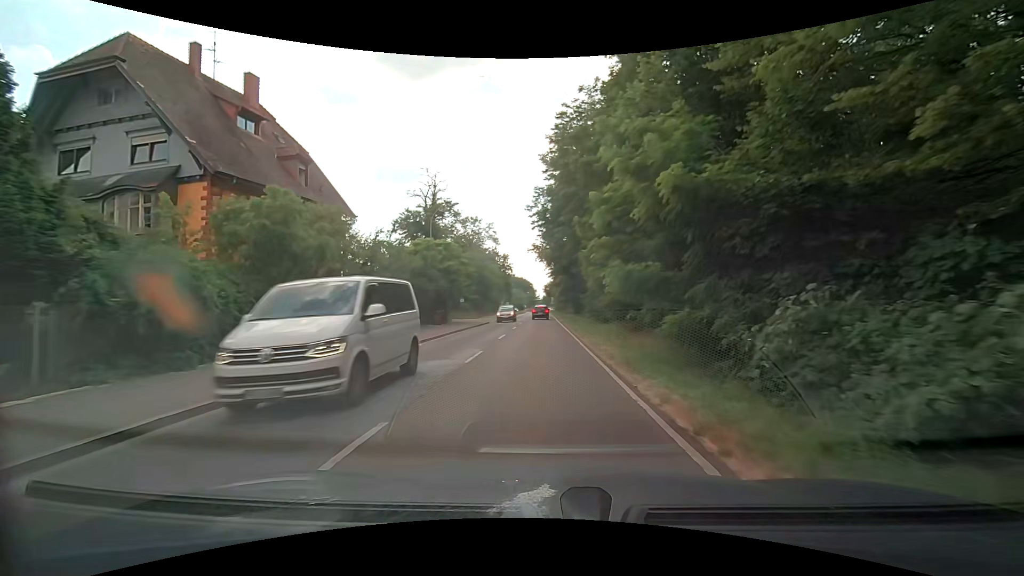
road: secondary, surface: asphalt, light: Day
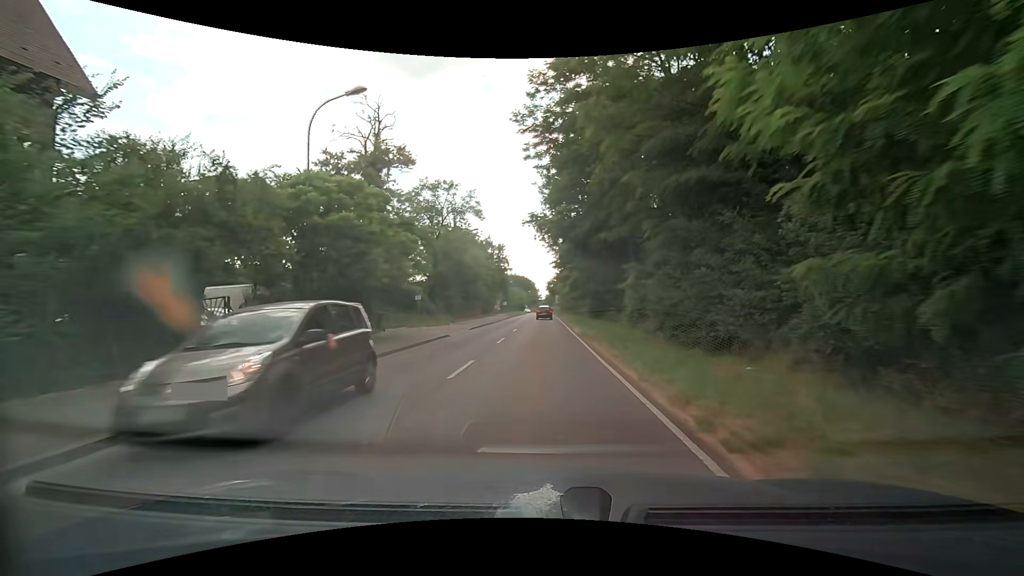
(0.0, +20.7) m; 0°
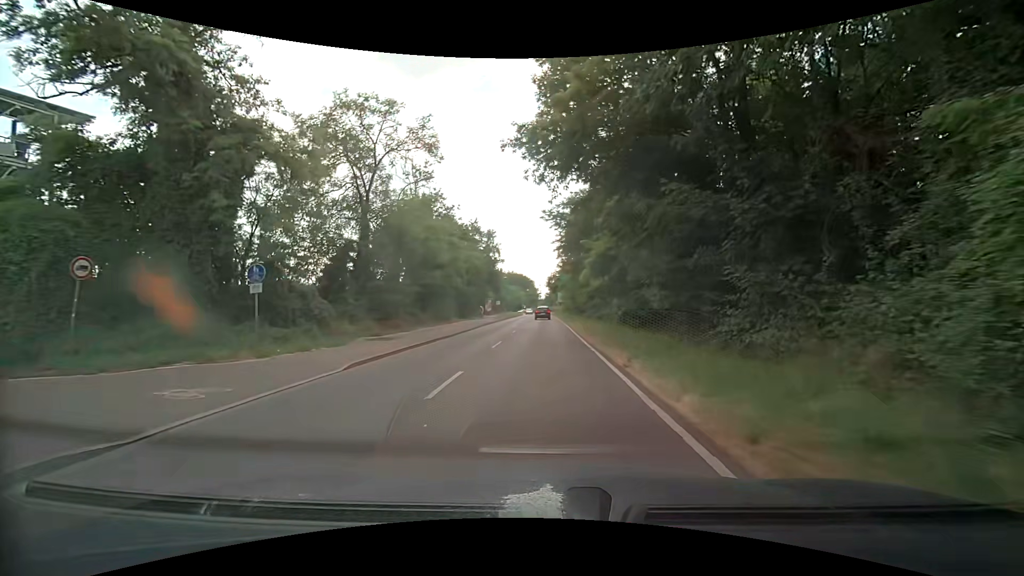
(0.0, +20.2) m; -1°
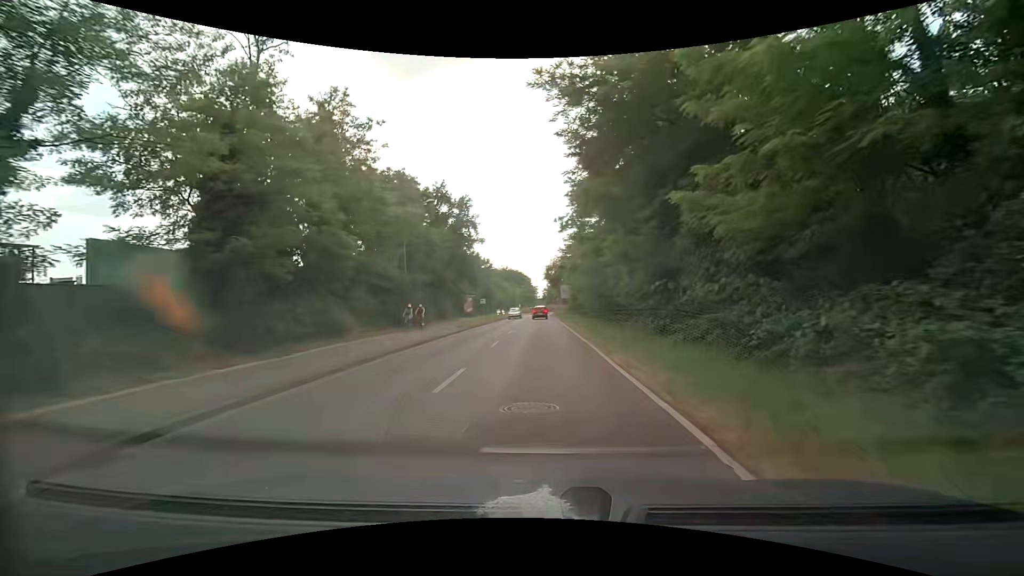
(+0.5, +26.4) m; +1°
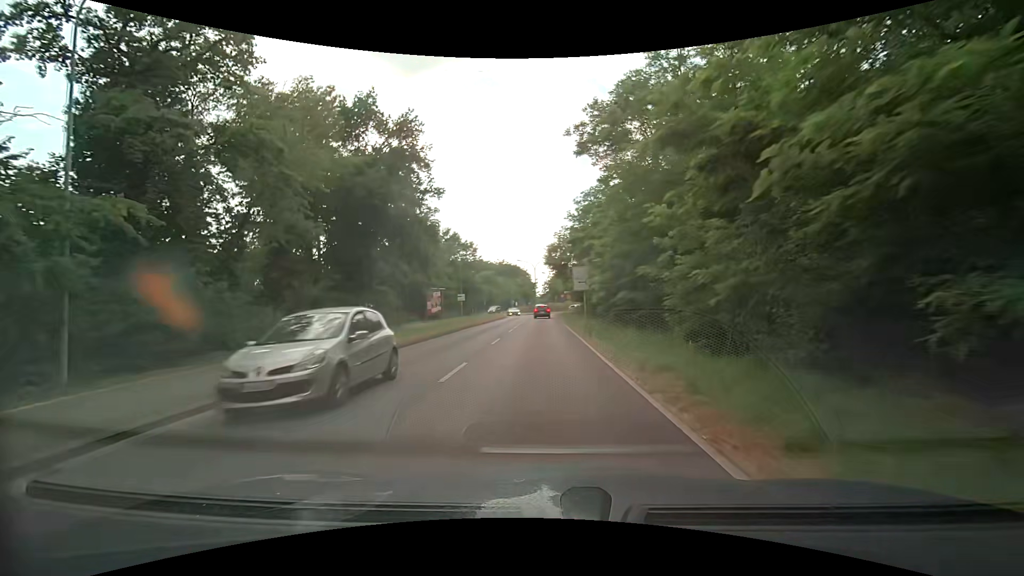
(-0.1, +26.0) m; 0°
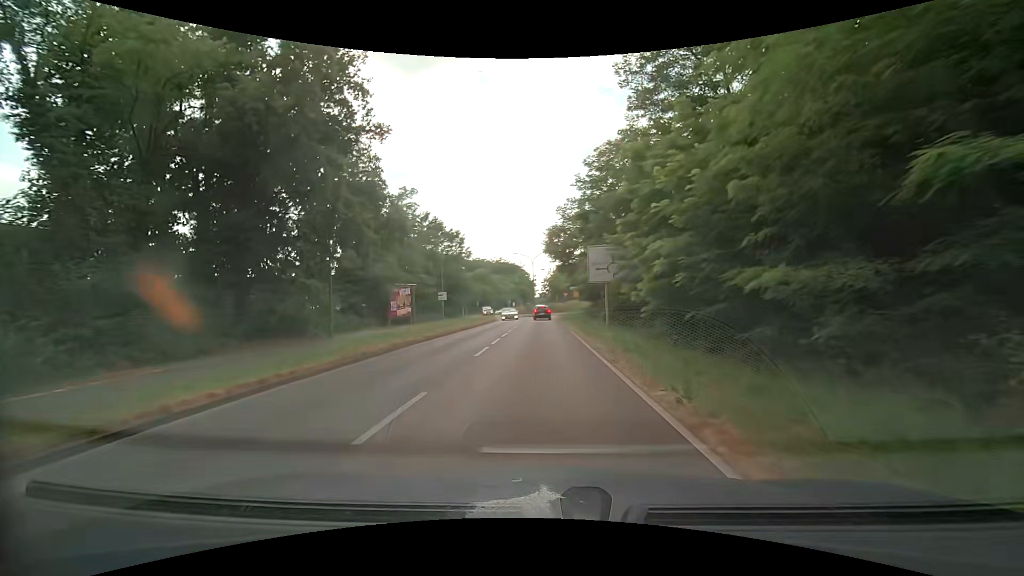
(0.0, +13.0) m; +1°
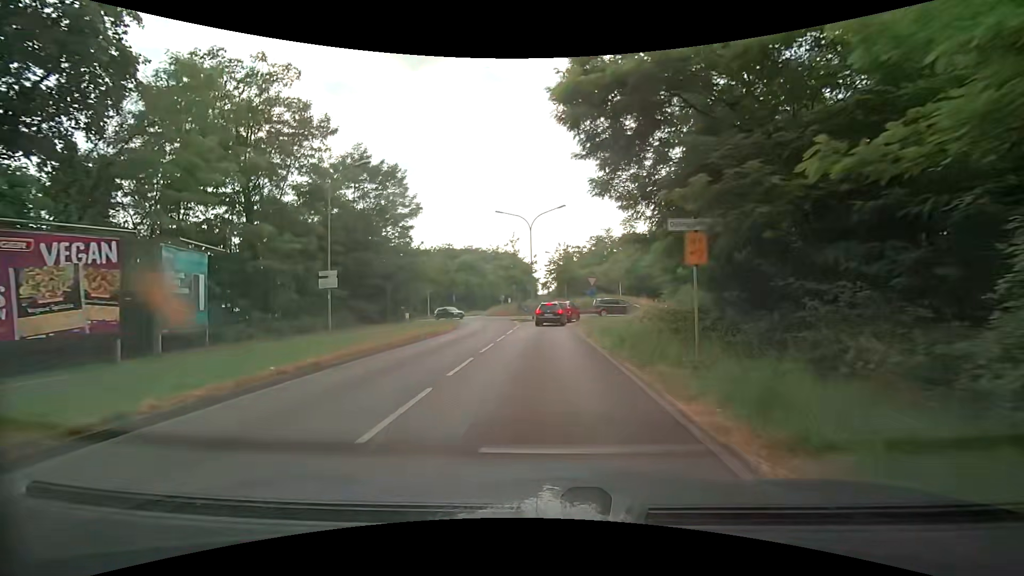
(-0.7, +31.5) m; -1°
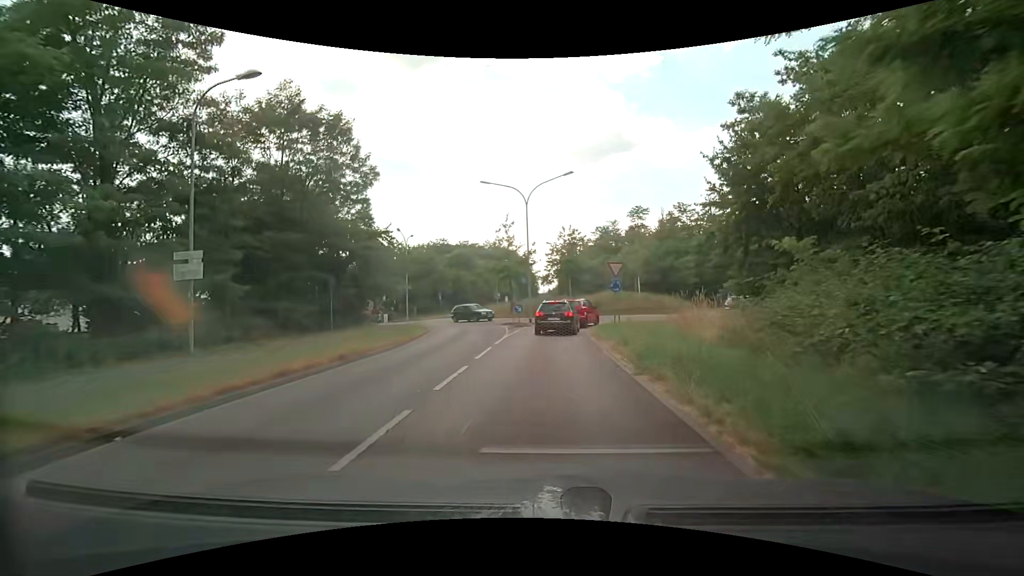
(-0.1, +10.5) m; 0°
